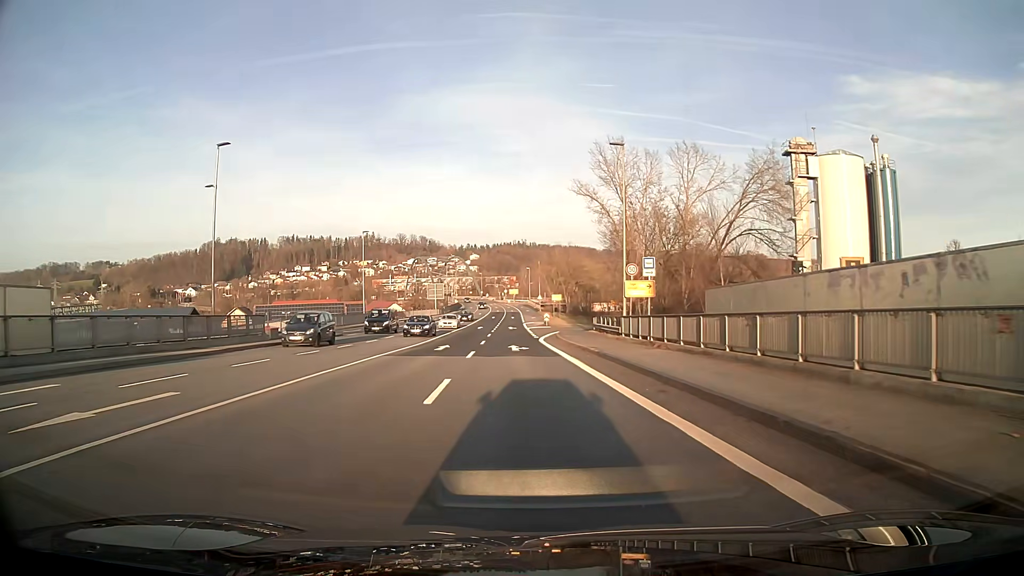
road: primary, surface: asphalt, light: Day
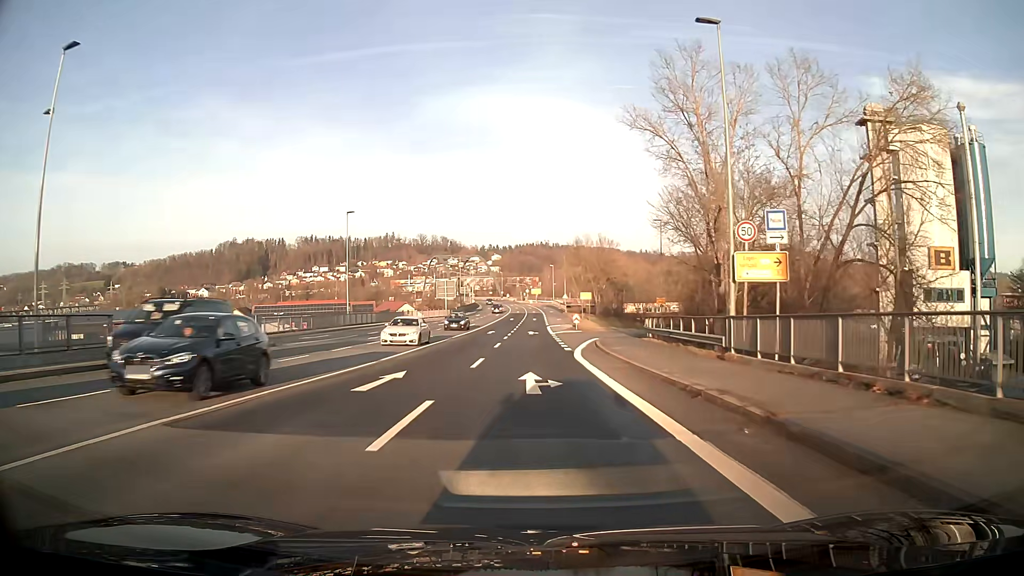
(-0.3, +15.8) m; -2°
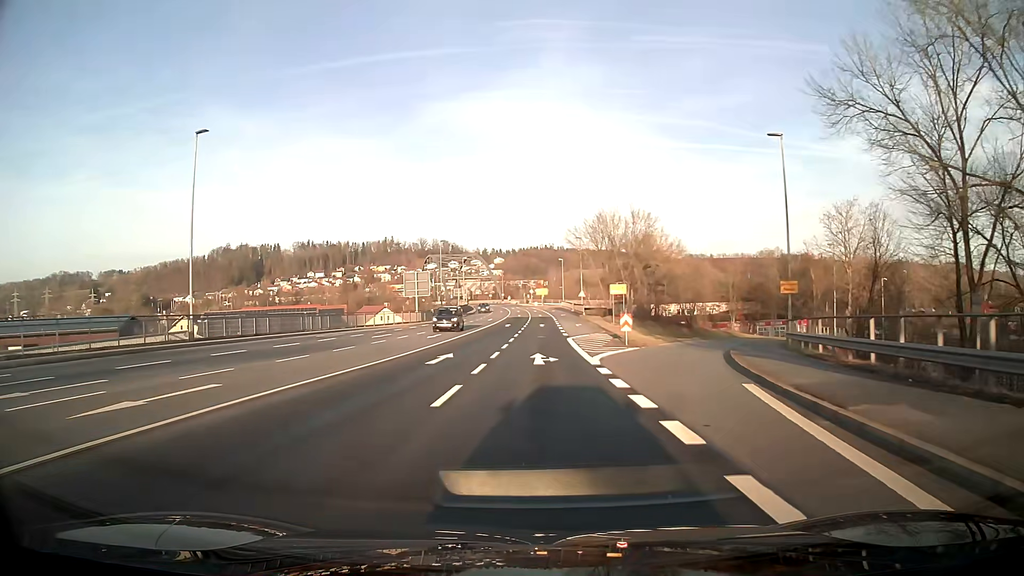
(-0.1, +30.9) m; 0°
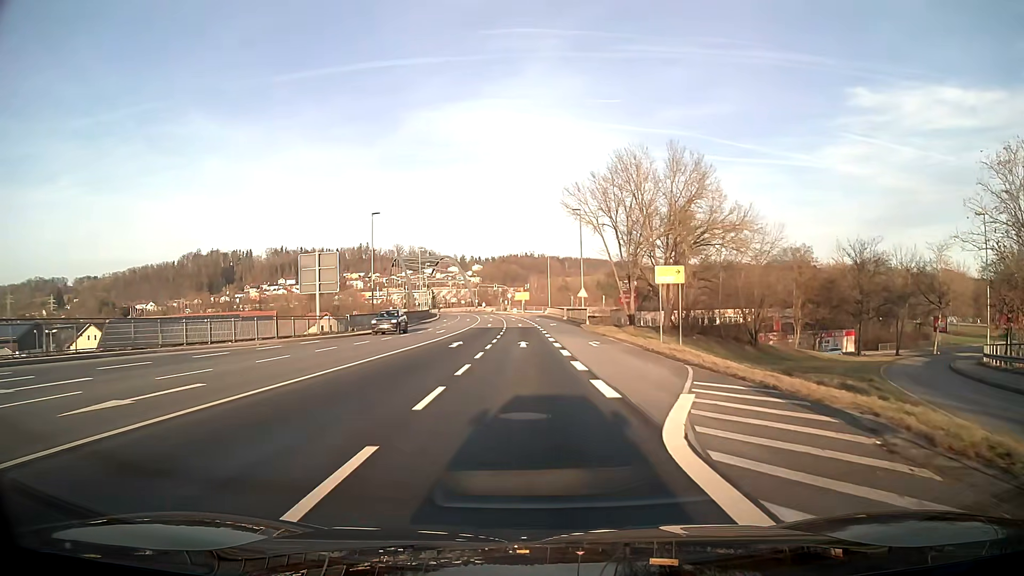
(+0.3, +30.2) m; +2°
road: primary_link
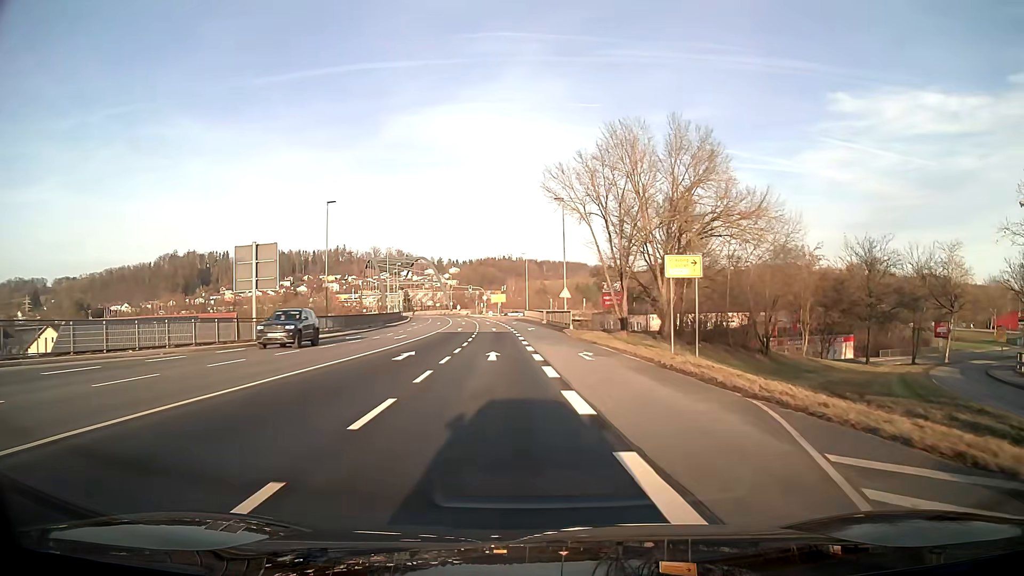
(+0.1, +7.5) m; +2°
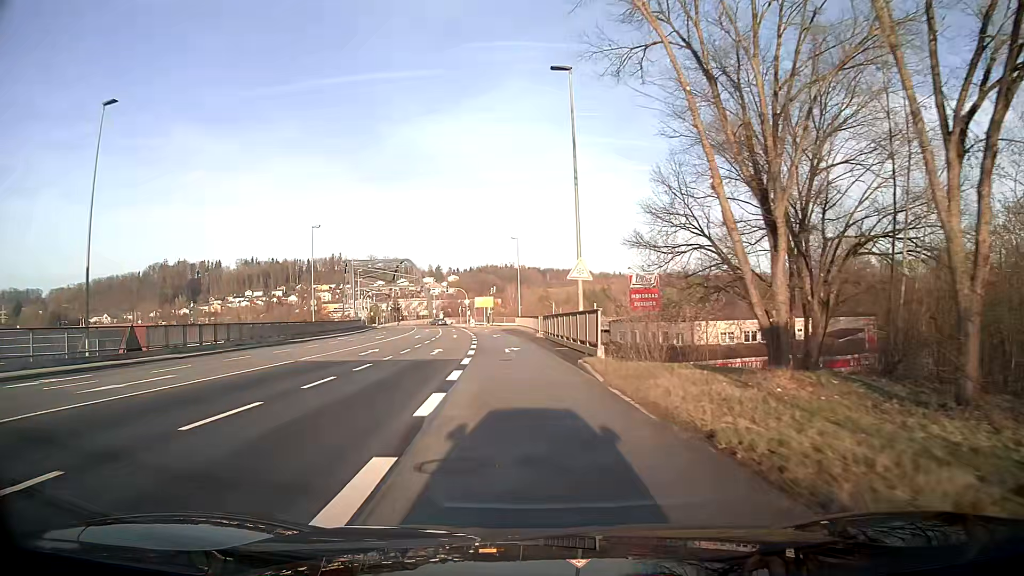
(+0.6, +30.0) m; -2°
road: primary
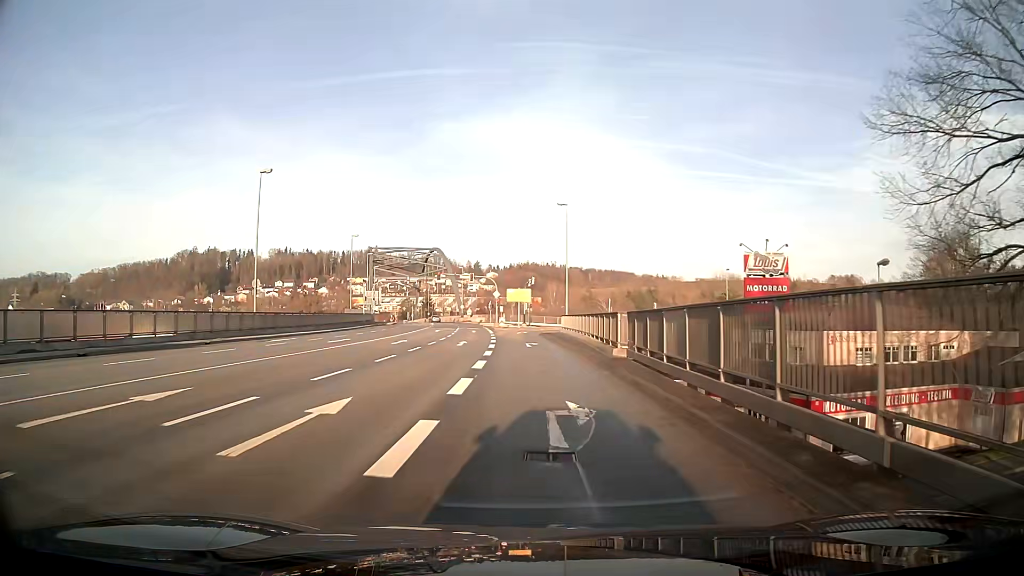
(-0.7, +22.0) m; -3°
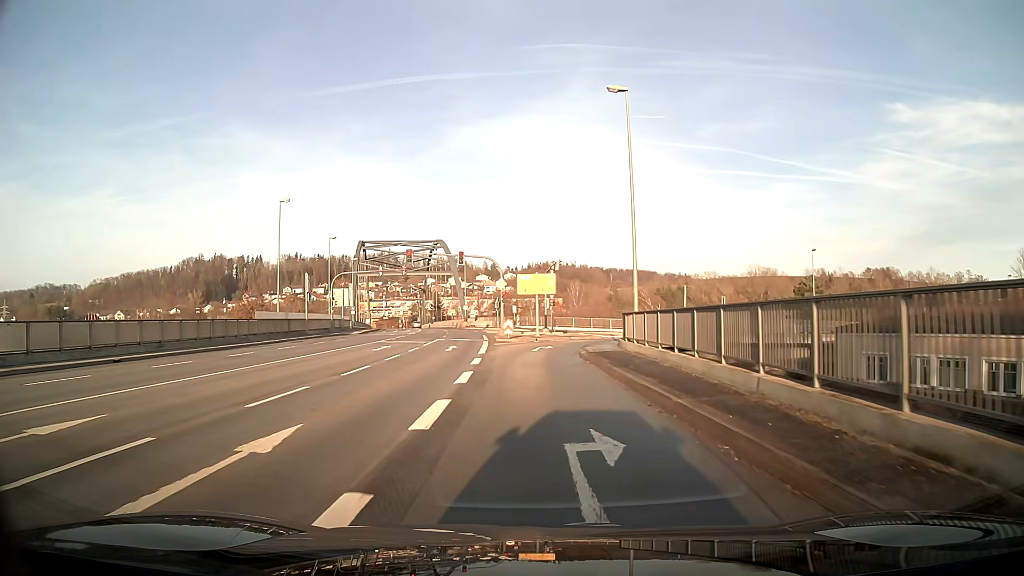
(-0.4, +27.5) m; -2°
